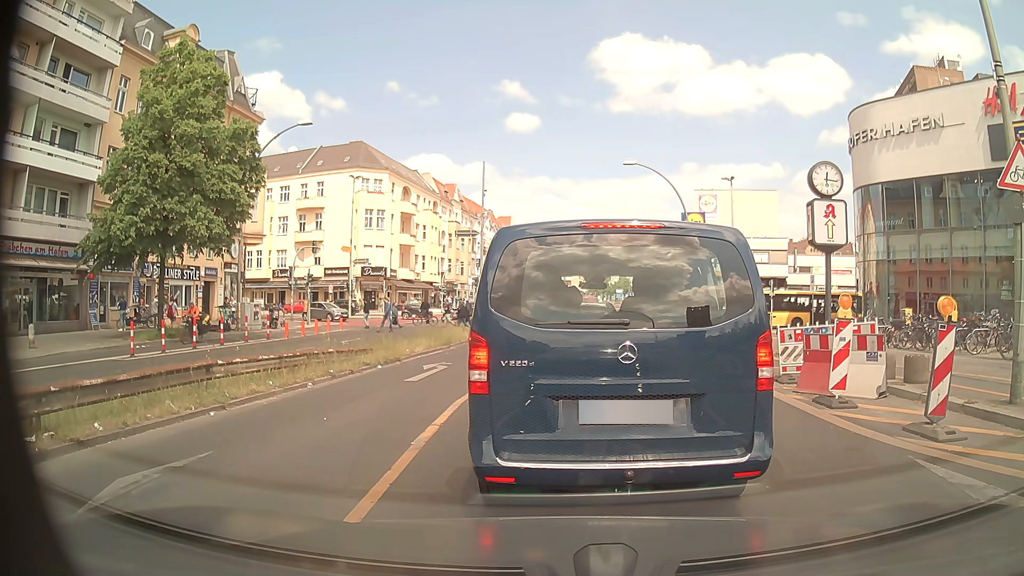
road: primary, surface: asphalt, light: Day
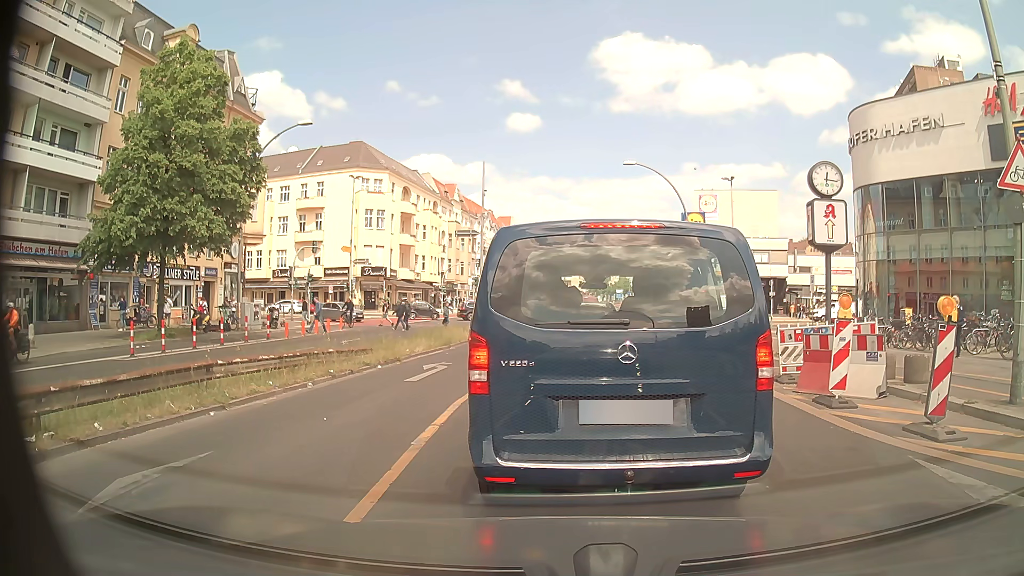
(0.0, 0.0) m; 0°
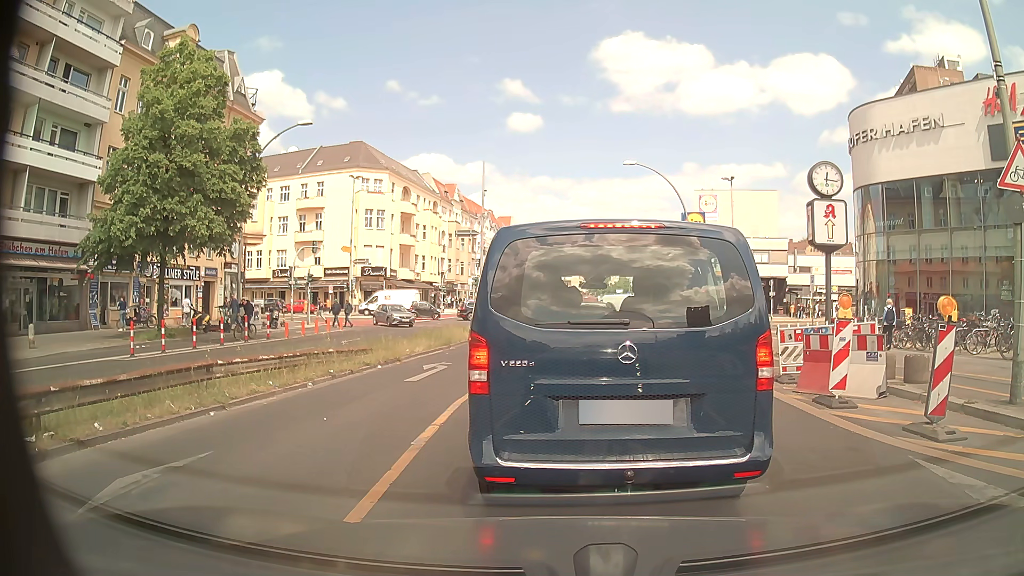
(0.0, 0.0) m; 0°
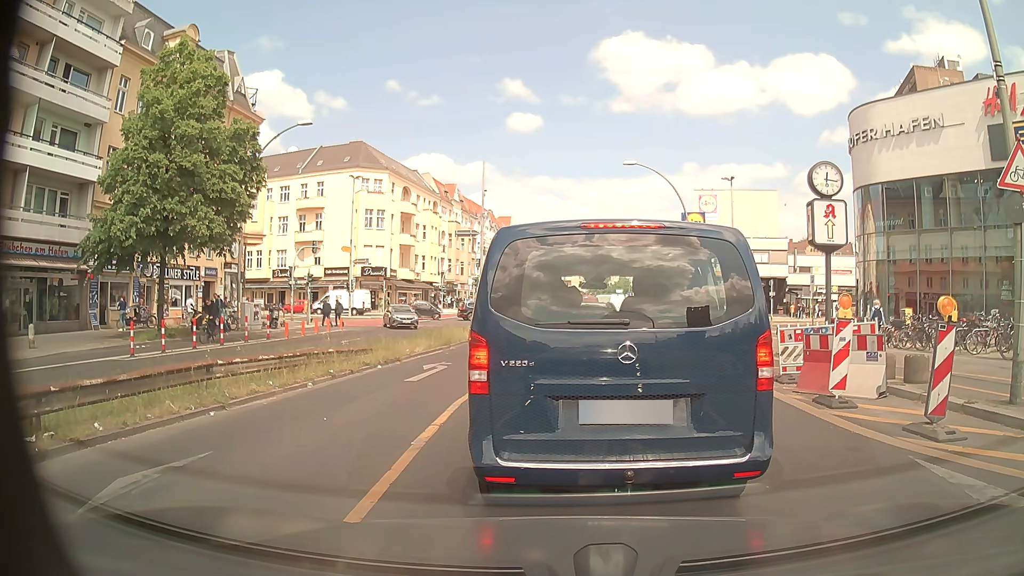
(0.0, 0.0) m; 0°
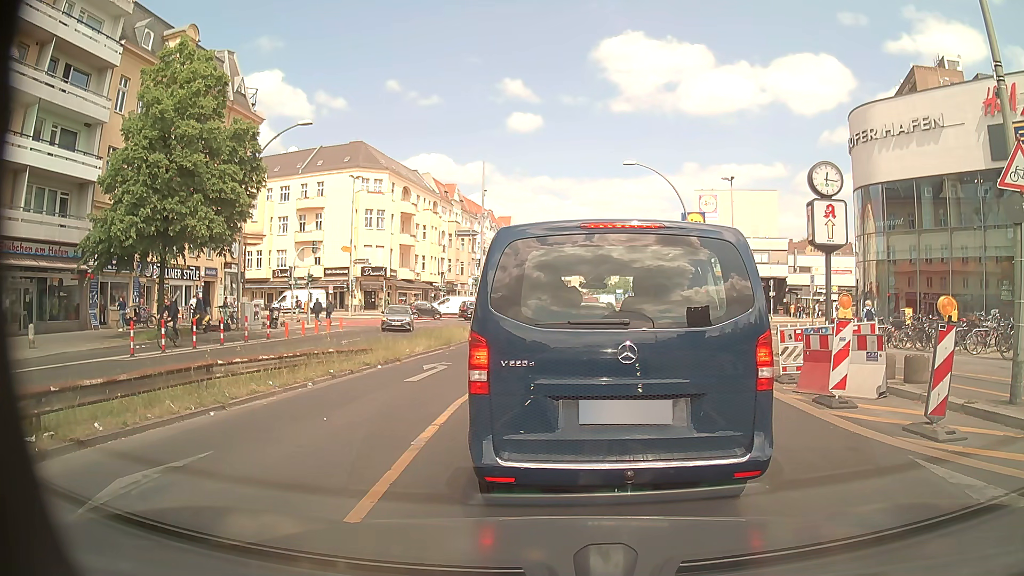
(0.0, 0.0) m; 0°
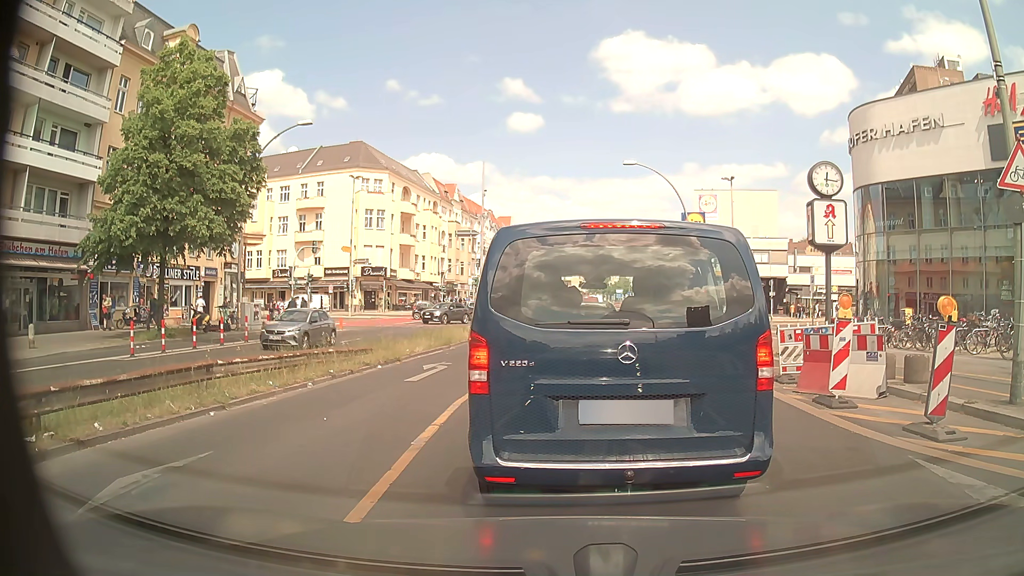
(0.0, 0.0) m; 0°
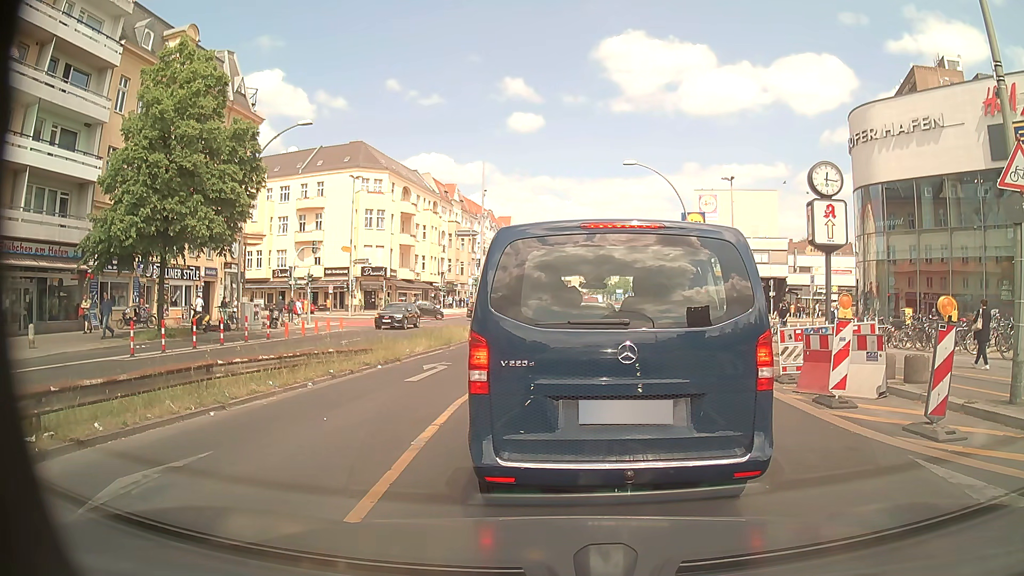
(0.0, 0.0) m; 0°
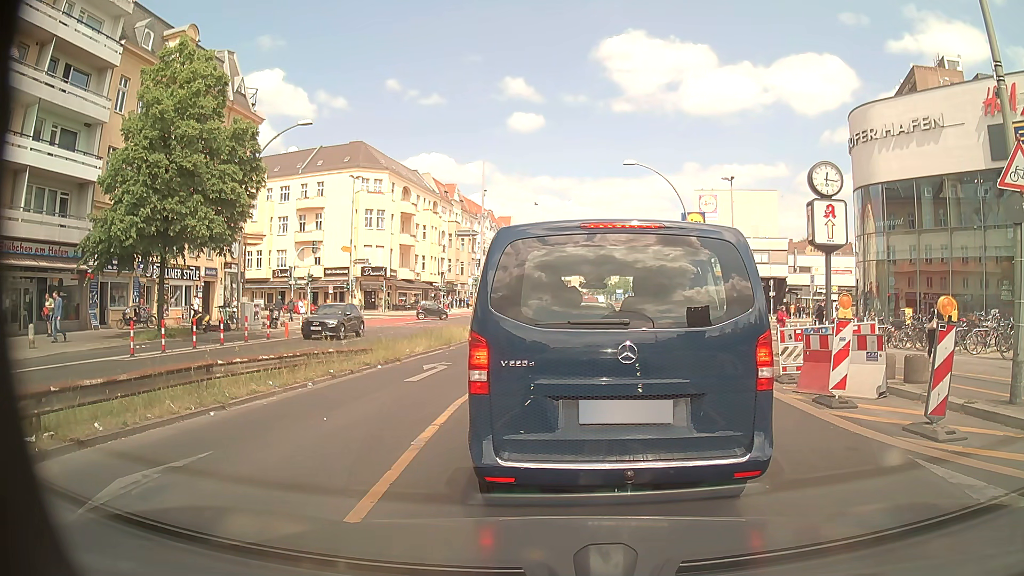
(0.0, 0.0) m; 0°
(0, +10) (0, +20) (+1, +30) (+1, +40) (+1, +50) (+1, +60) (+2, +70) (+2, +80) (+2, +90) (+2, +100) m
